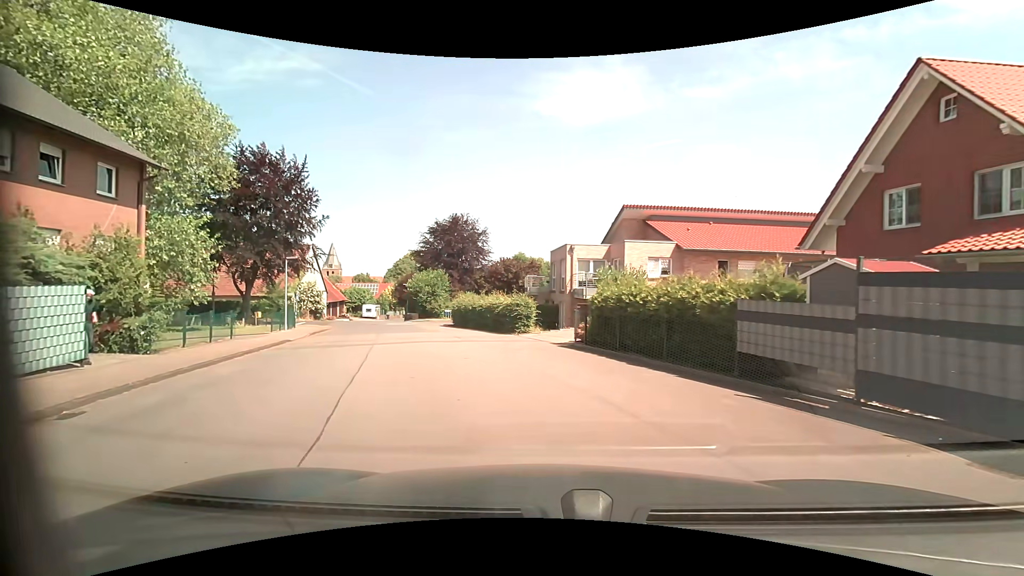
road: residential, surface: asphalt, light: Day
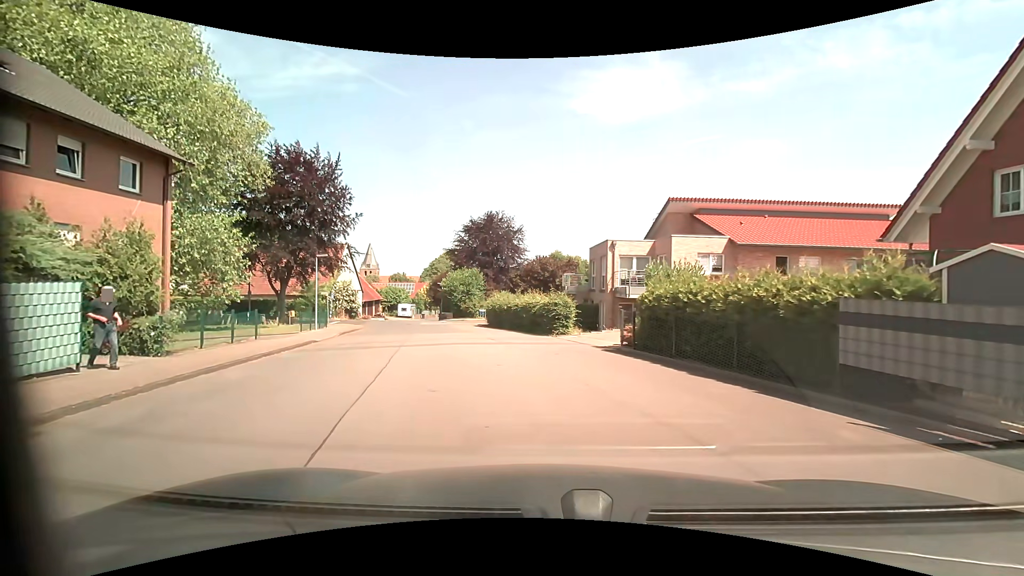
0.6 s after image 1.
(-0.1, +1.7) m; -4°
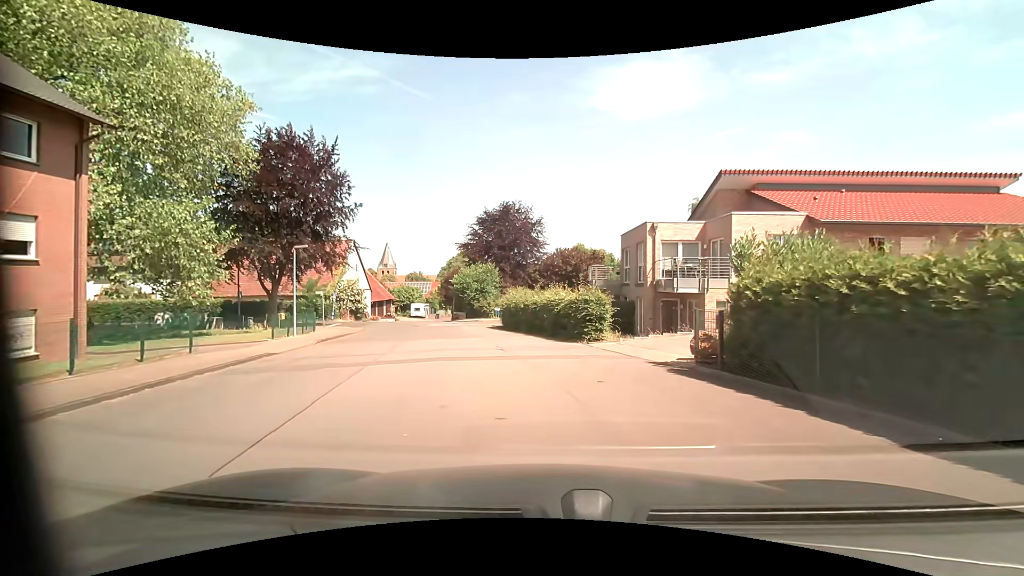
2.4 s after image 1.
(-0.3, +5.5) m; -3°
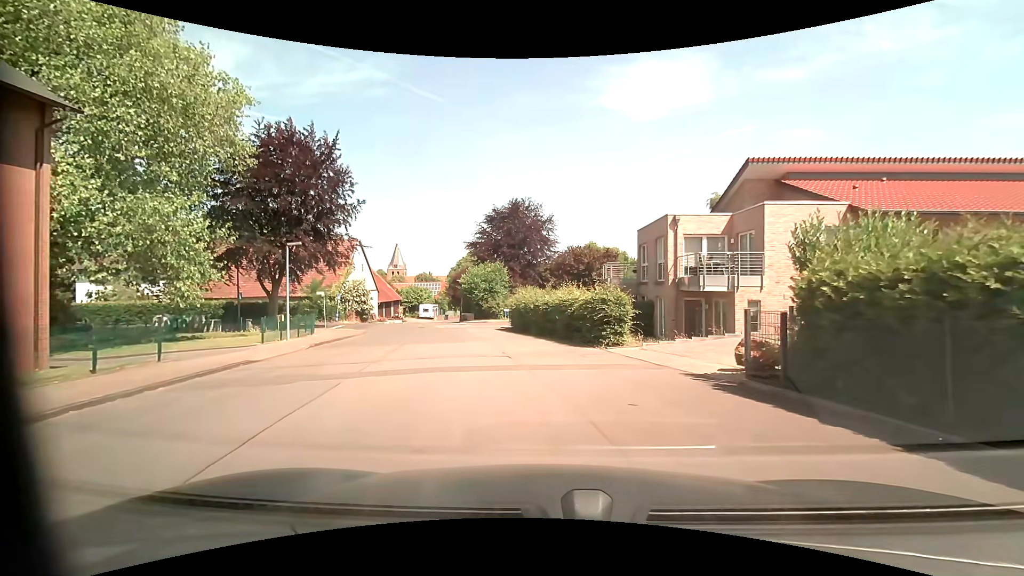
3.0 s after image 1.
(0.0, +2.0) m; -1°
